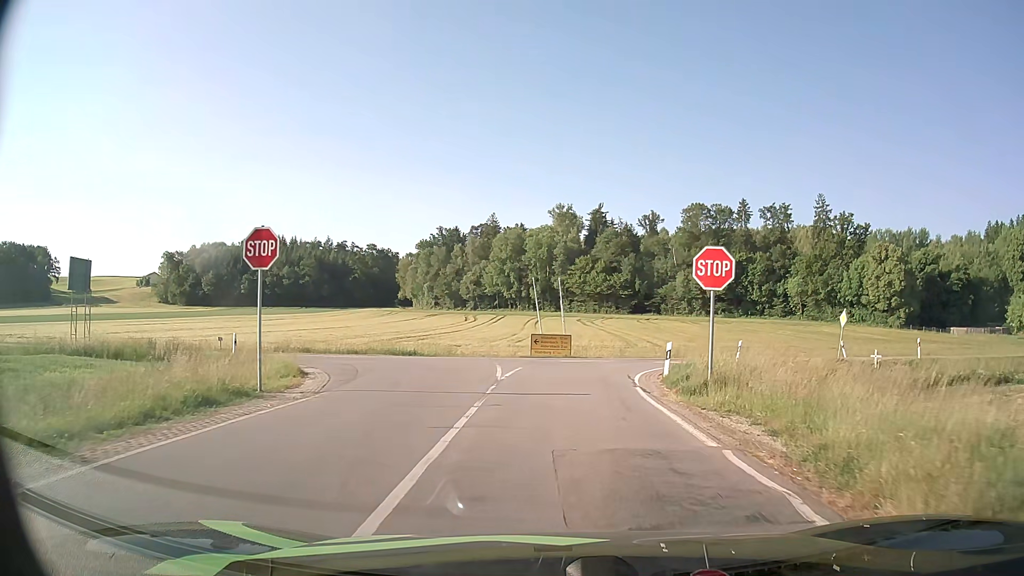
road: tertiary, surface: asphalt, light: Day
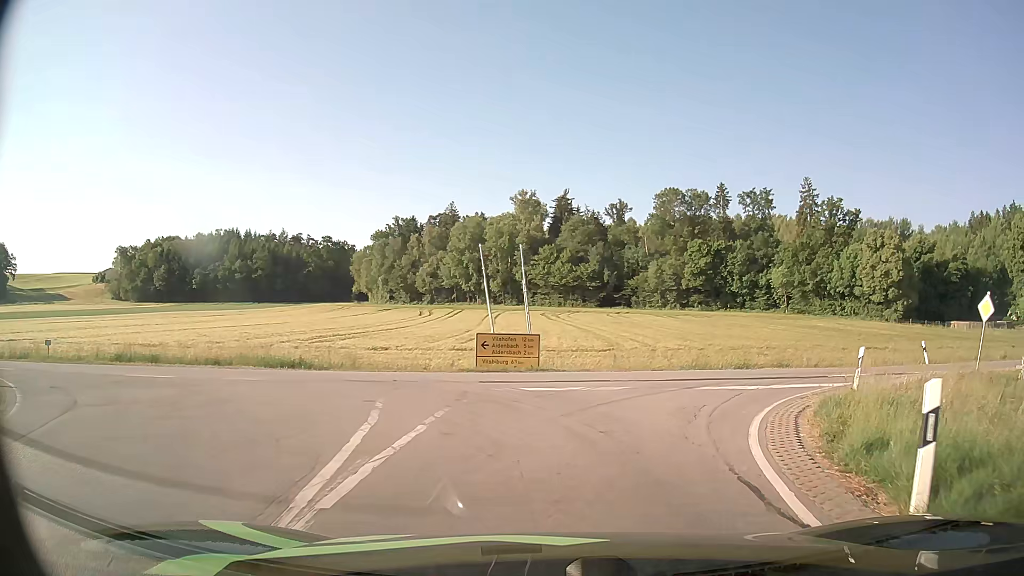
(+0.1, +12.9) m; +3°
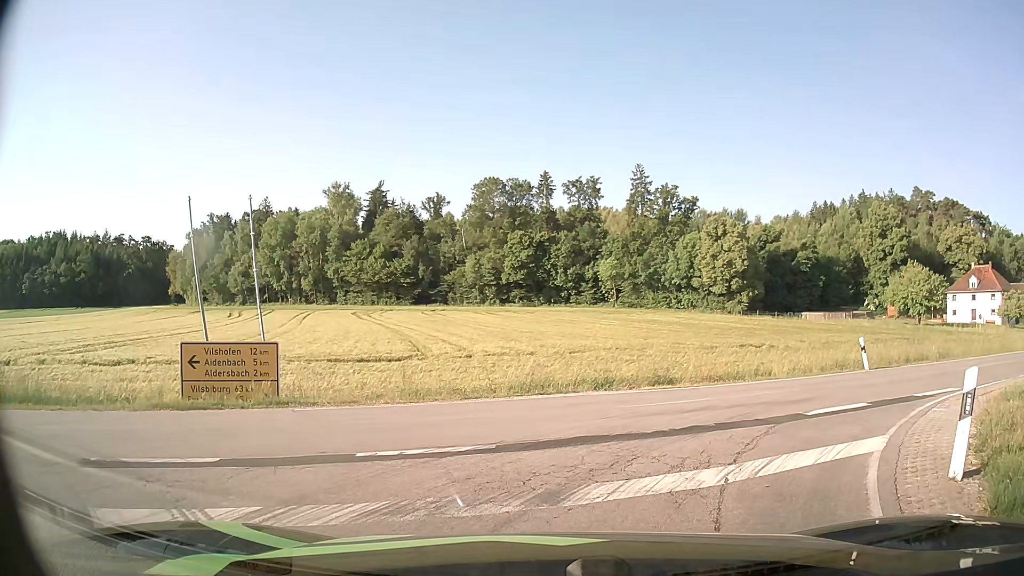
(+1.0, +8.8) m; +14°
(+3, +10) (+10, +16) (+19, +21) (+28, +25) (+37, +29) (+46, +34) (+54, +39) (+63, +44) (+71, +50) (+80, +55) m
